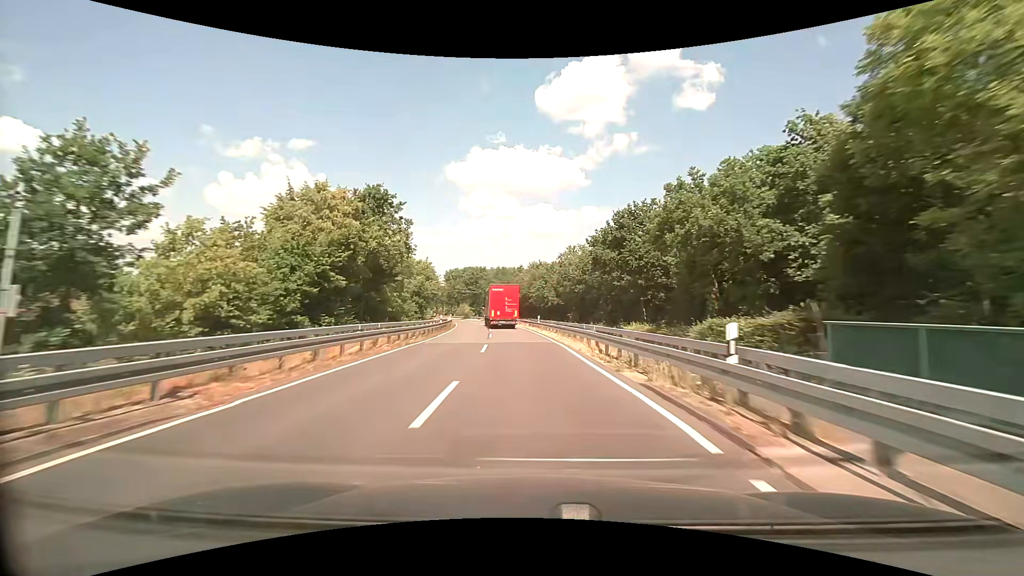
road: secondary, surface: asphalt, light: Day
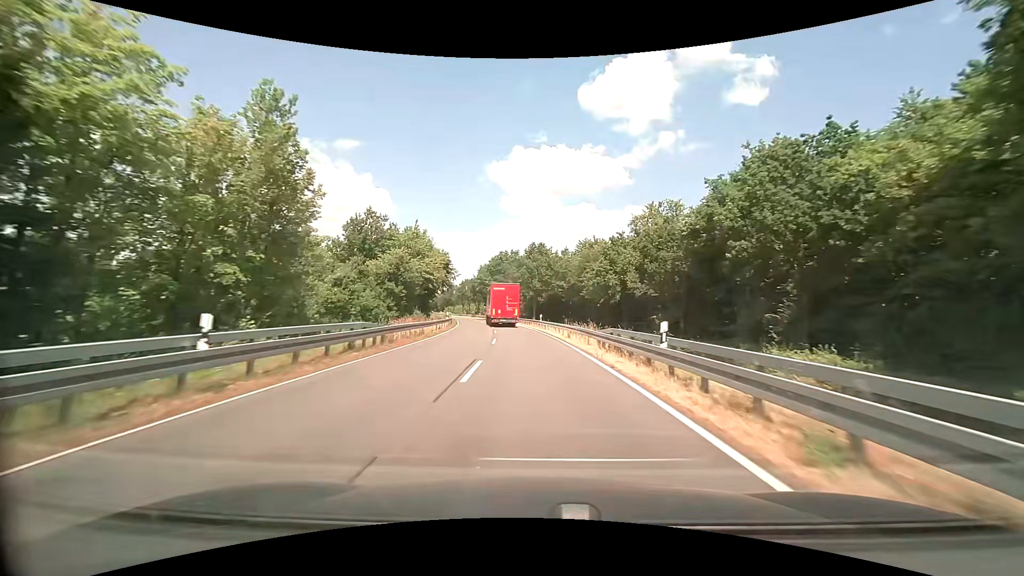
(-1.5, +32.4) m; -5°
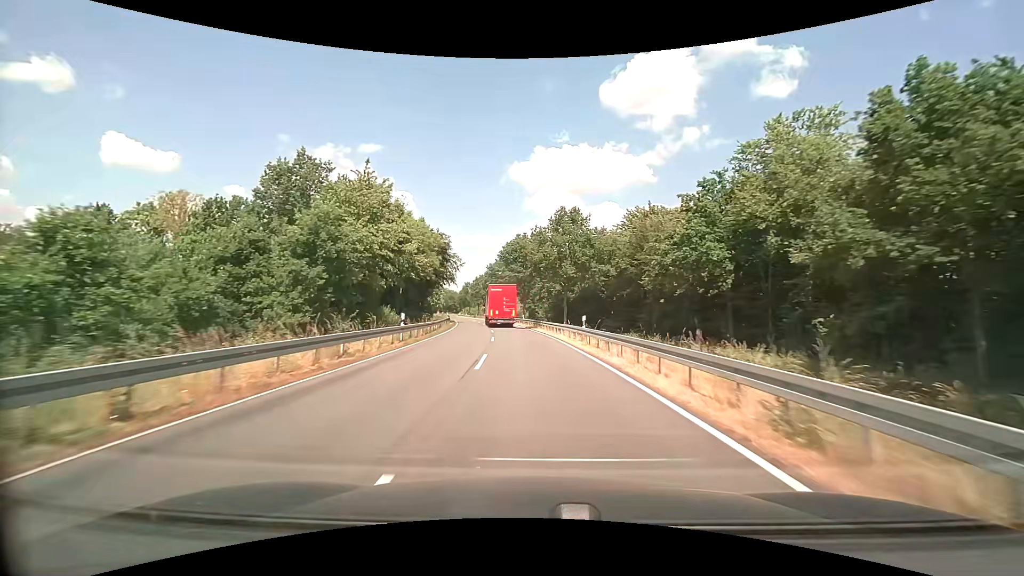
(-0.5, +21.6) m; -3°
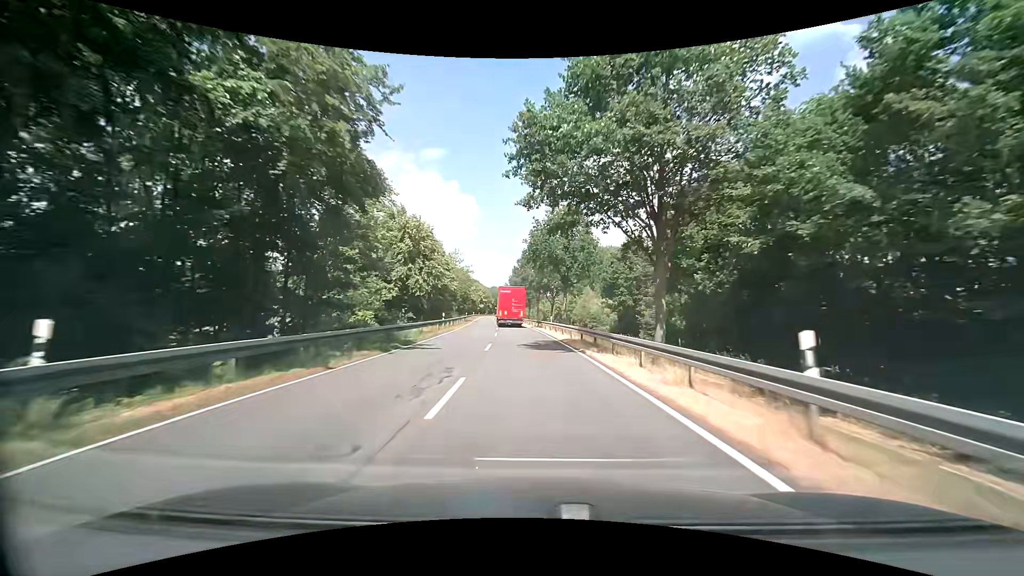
(-3.3, +54.0) m; -7°
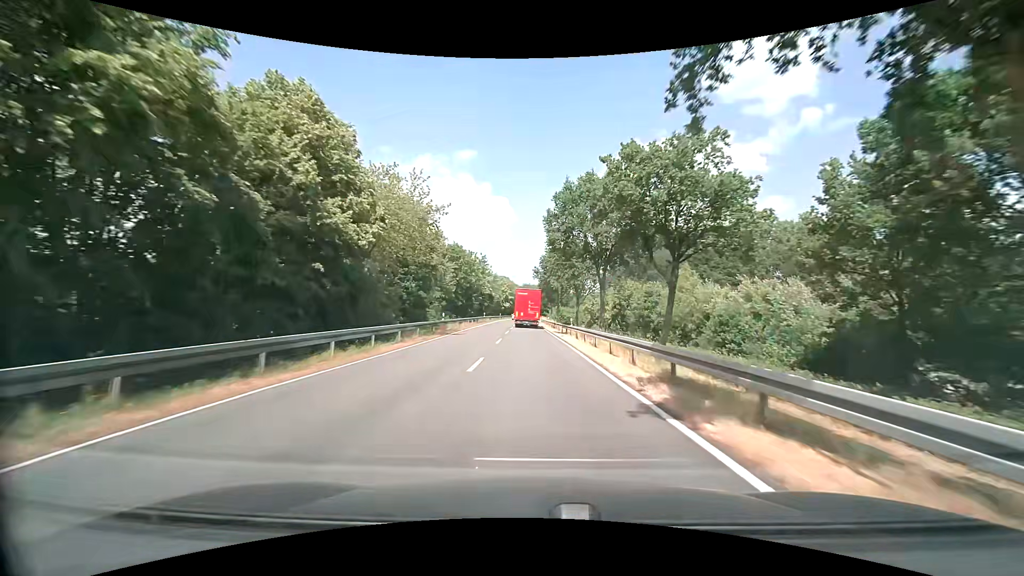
(-1.5, +43.2) m; -4°
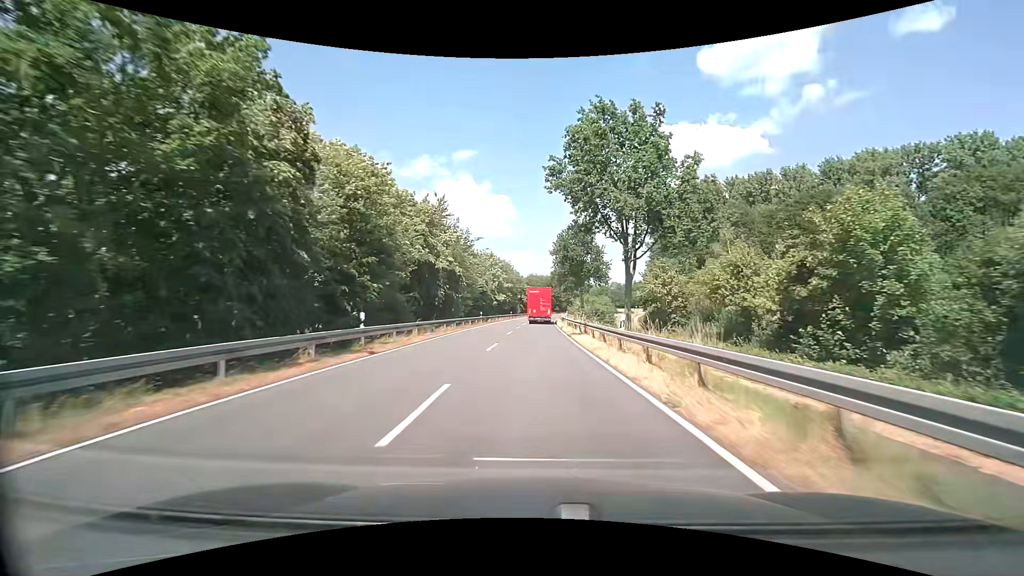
(-0.9, +53.9) m; -1°
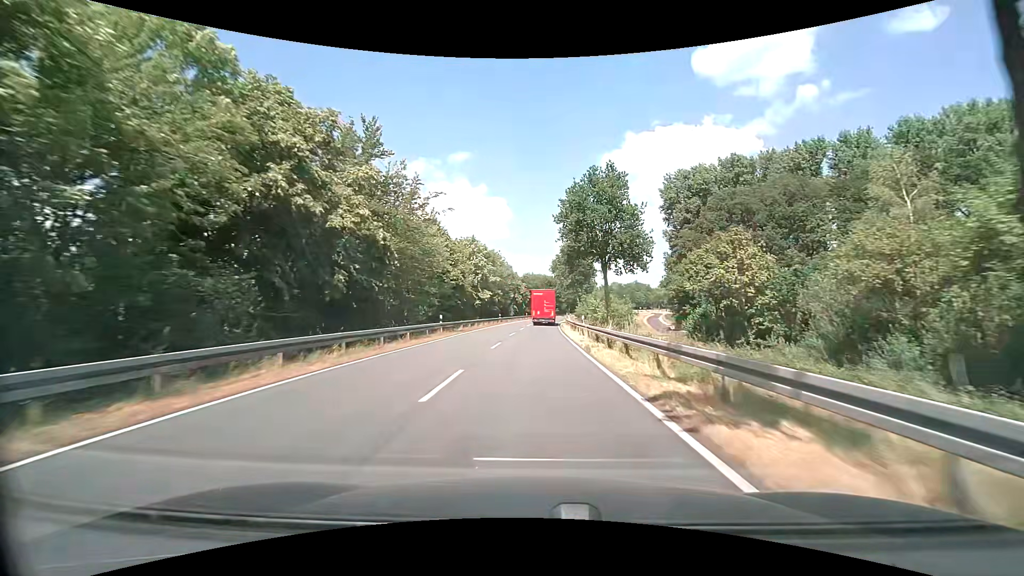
(0.0, +21.6) m; 0°
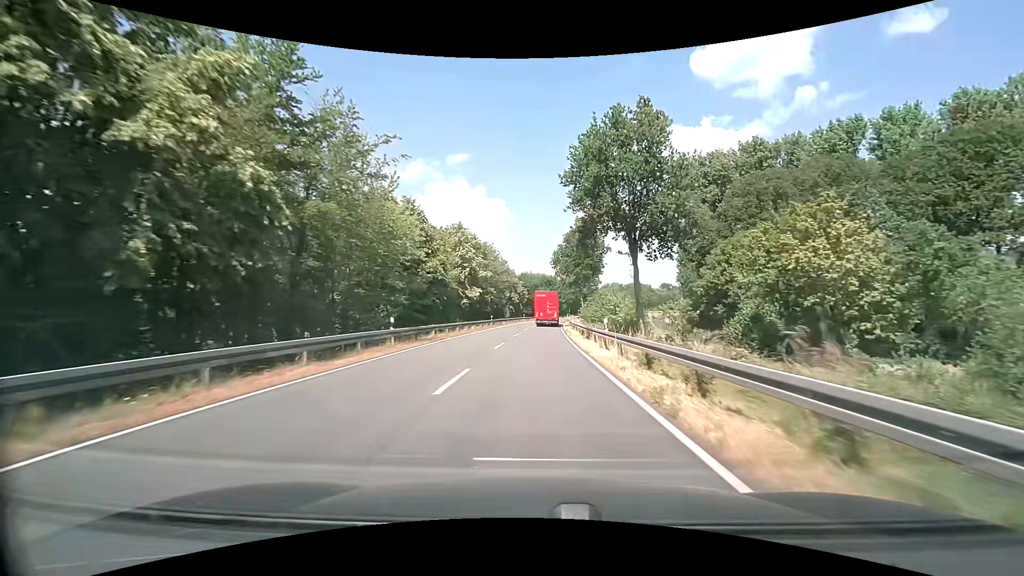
(0.0, +10.8) m; 0°
